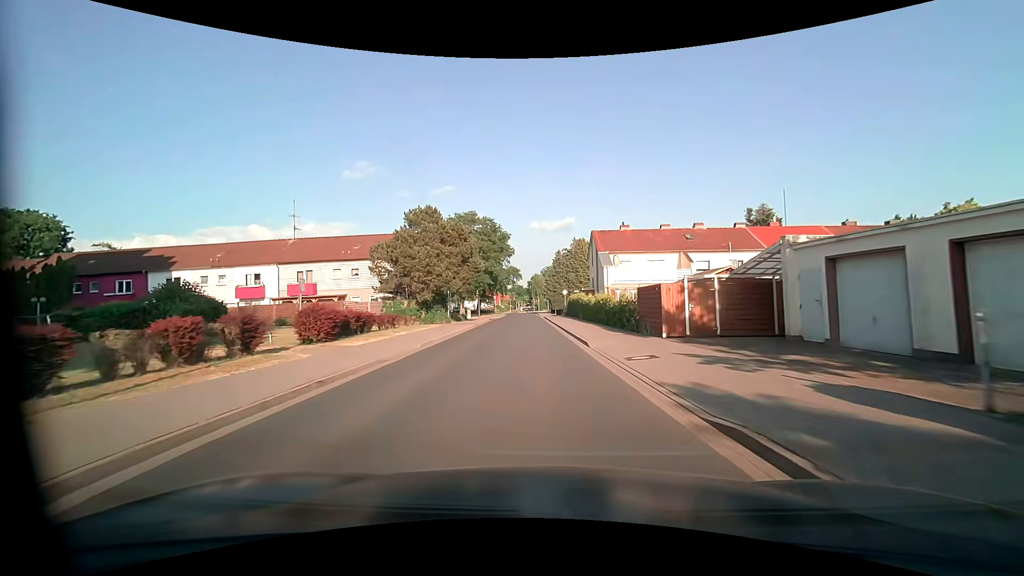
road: unclassified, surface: asphalt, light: Day
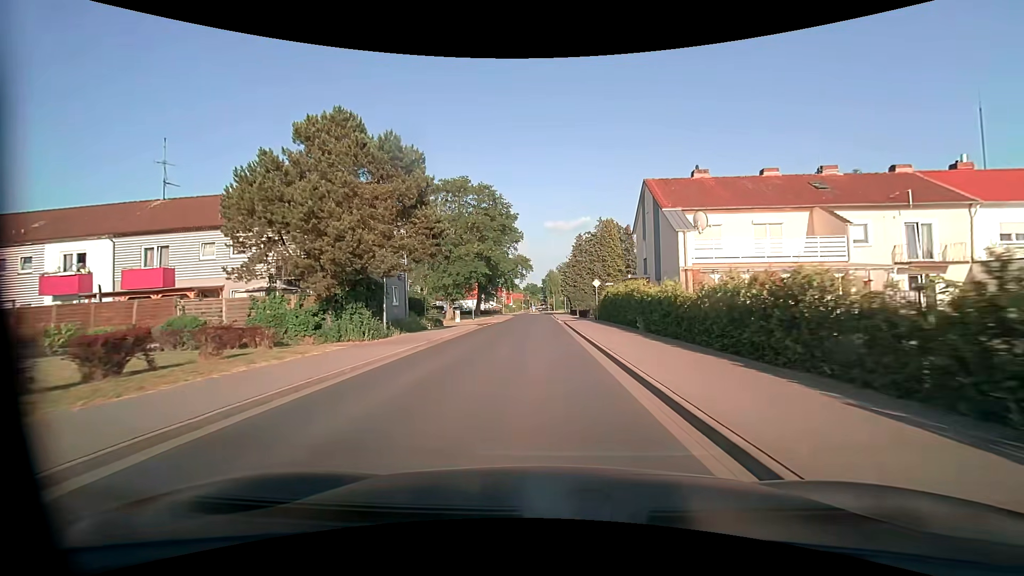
(-0.2, +20.2) m; -1°
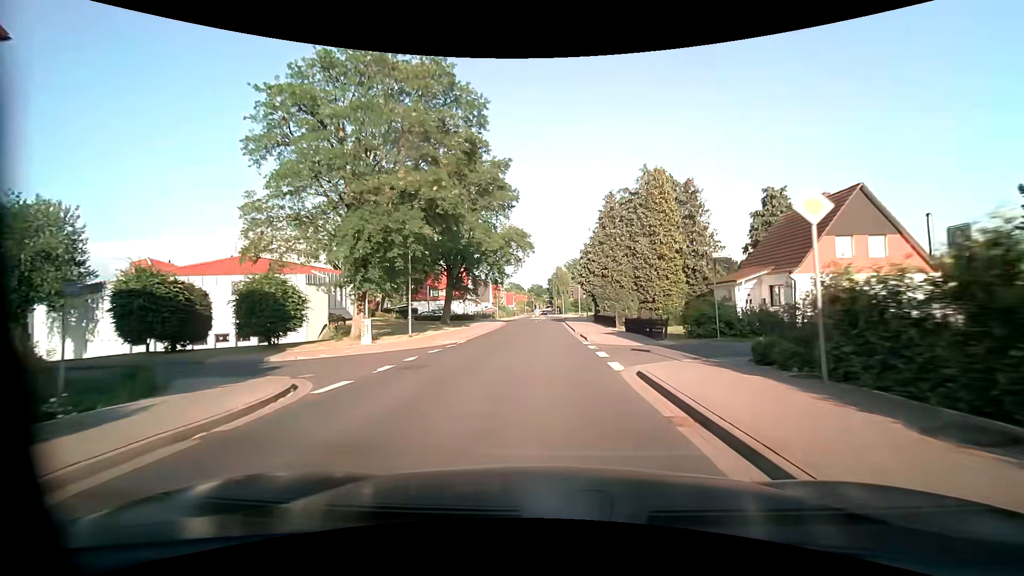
(-0.2, +27.9) m; 0°
(0, +10) (0, +20) (0, +30) (0, +40) (0, +50) (0, +60) (+1, +70) (+1, +80) (+1, +90) (0, +100) m
